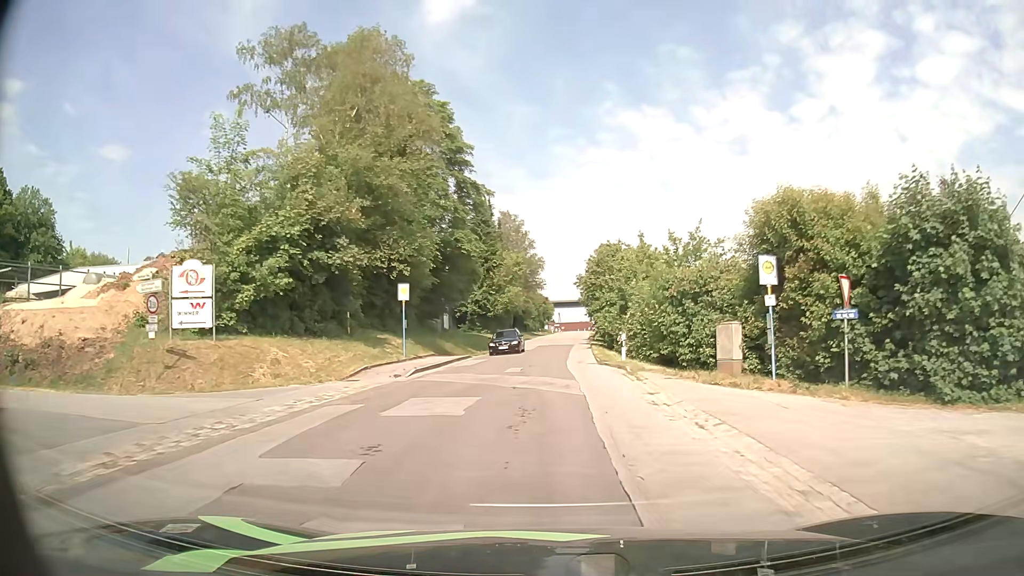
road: unclassified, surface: asphalt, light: Day
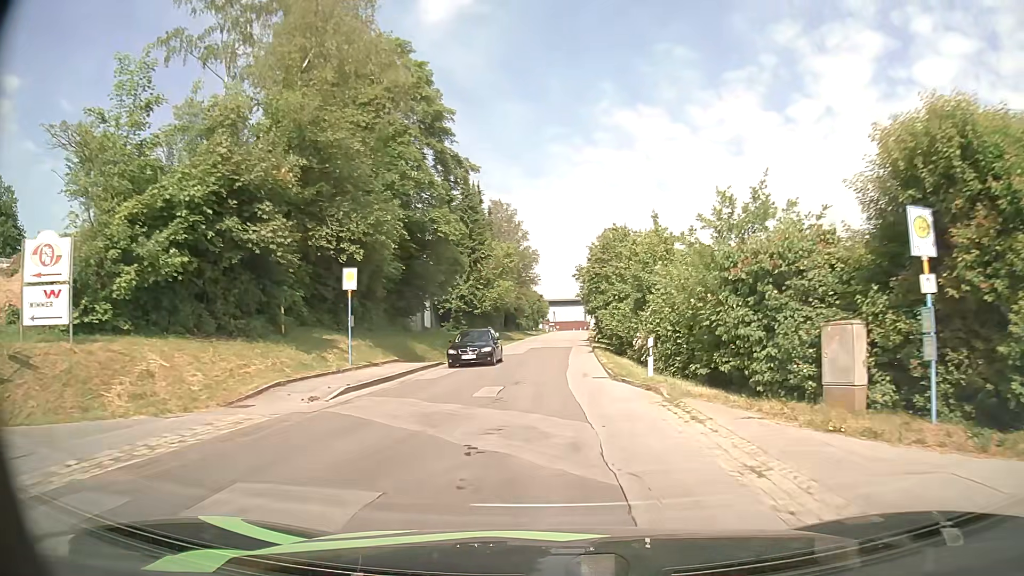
(-0.1, +7.5) m; 0°
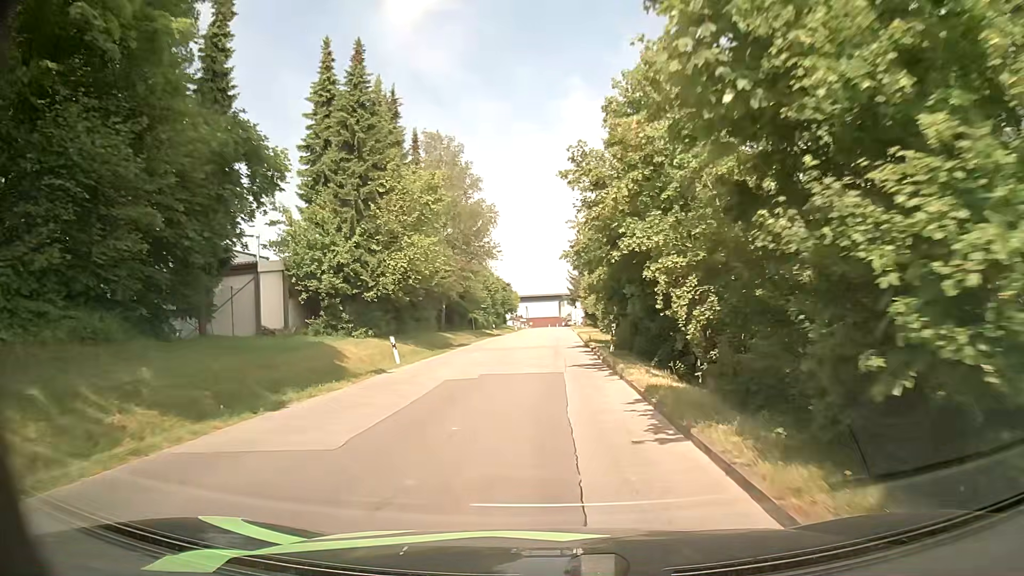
(+0.7, +29.4) m; +3°
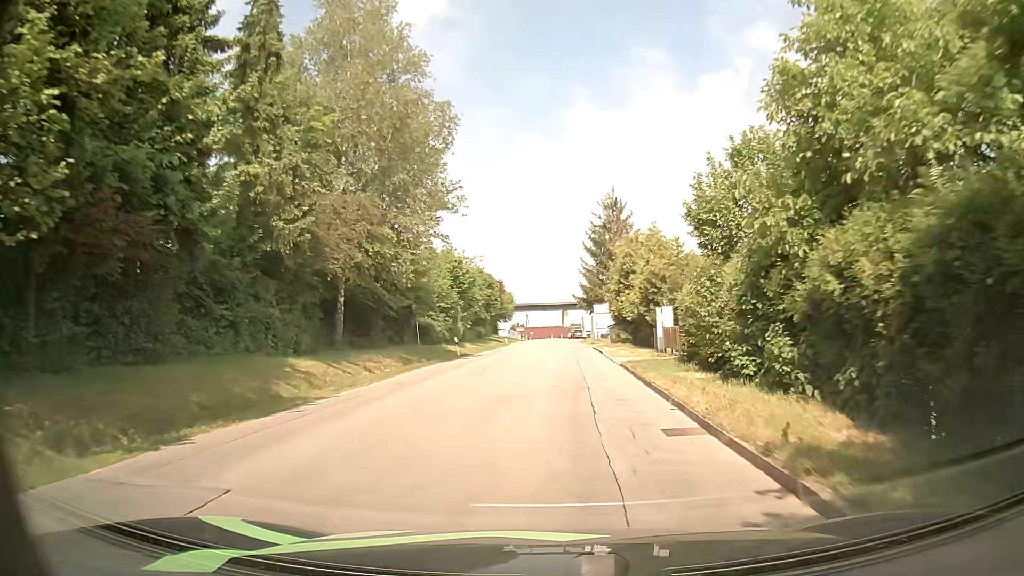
(-0.2, +27.4) m; -1°
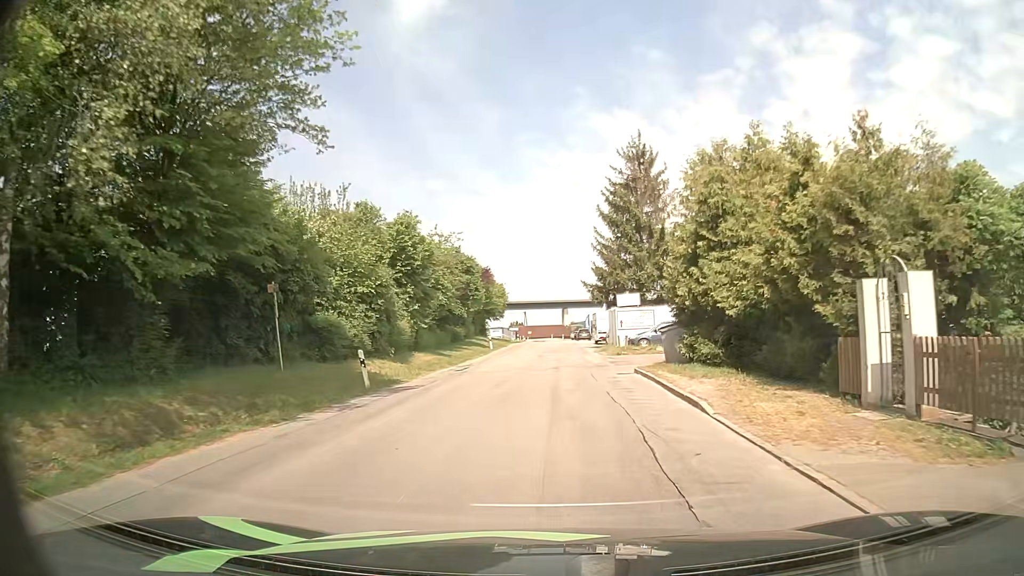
(+0.1, +18.3) m; 0°
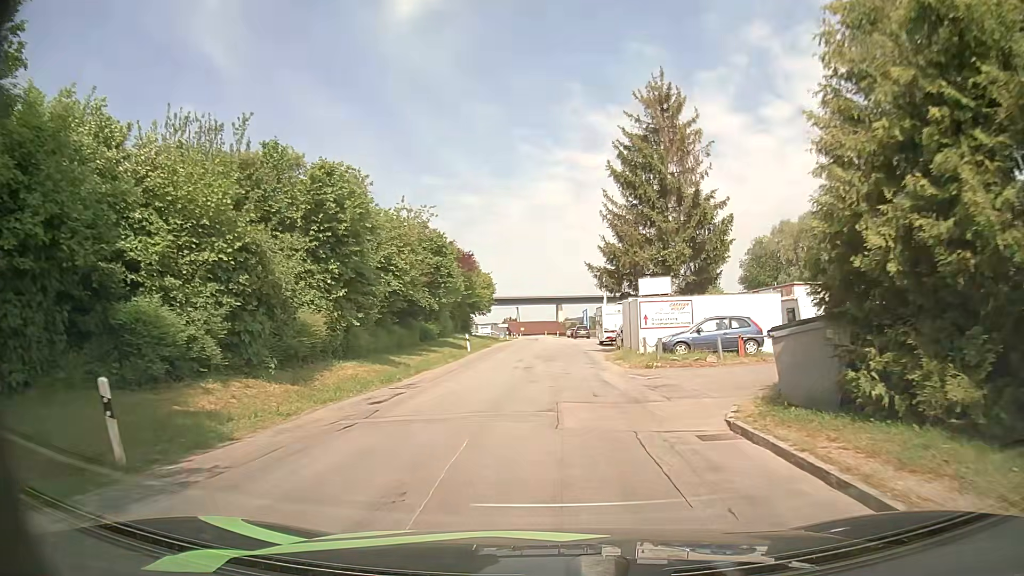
(0.0, +11.0) m; 0°
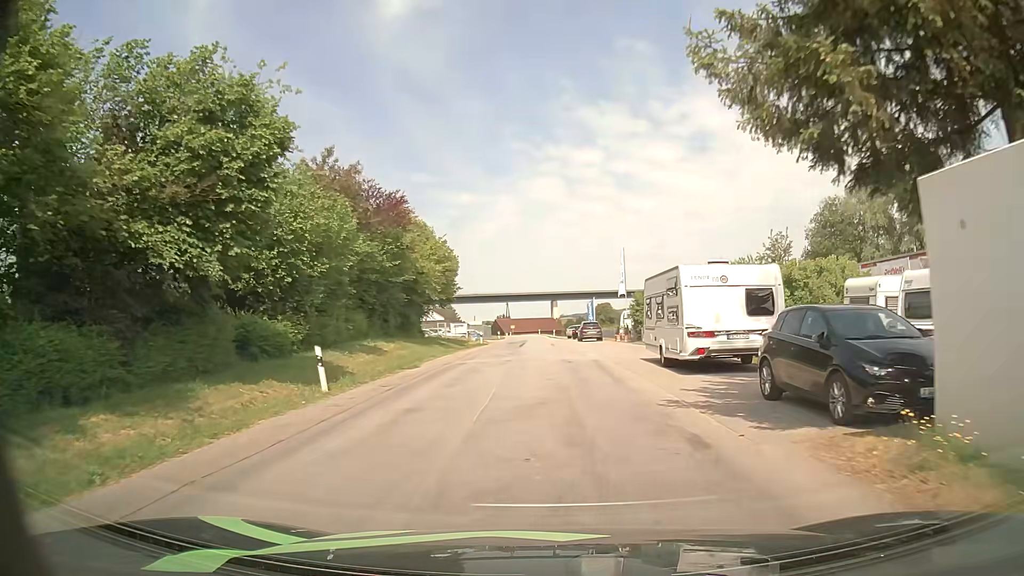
(+0.4, +26.3) m; +1°
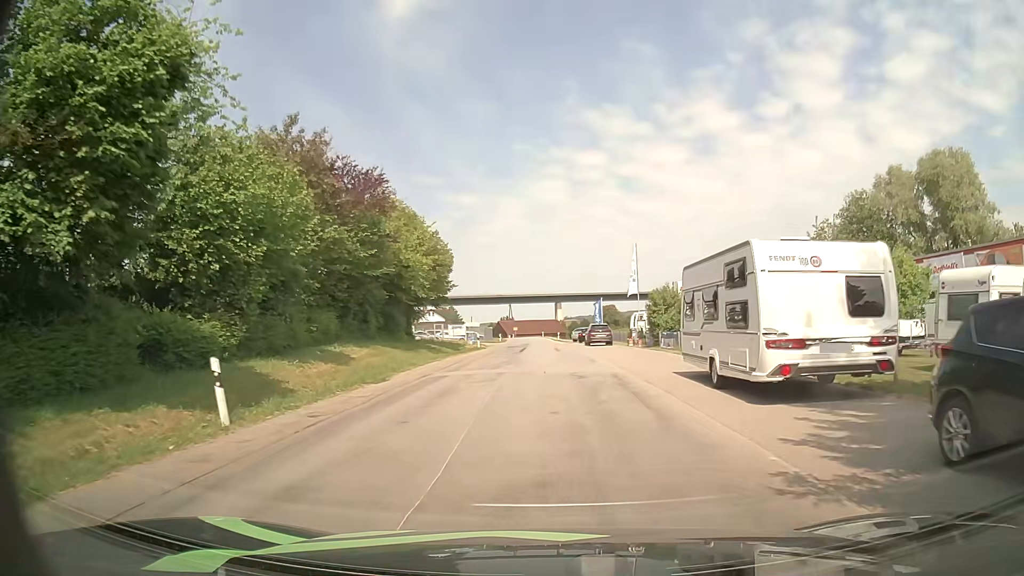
(0.0, +5.3) m; 0°
(0, +10) (0, +20) (0, +30) (0, +40) (0, +50) (-1, +60) (-1, +70) (-1, +80) (-1, +90) (-2, +100) m
